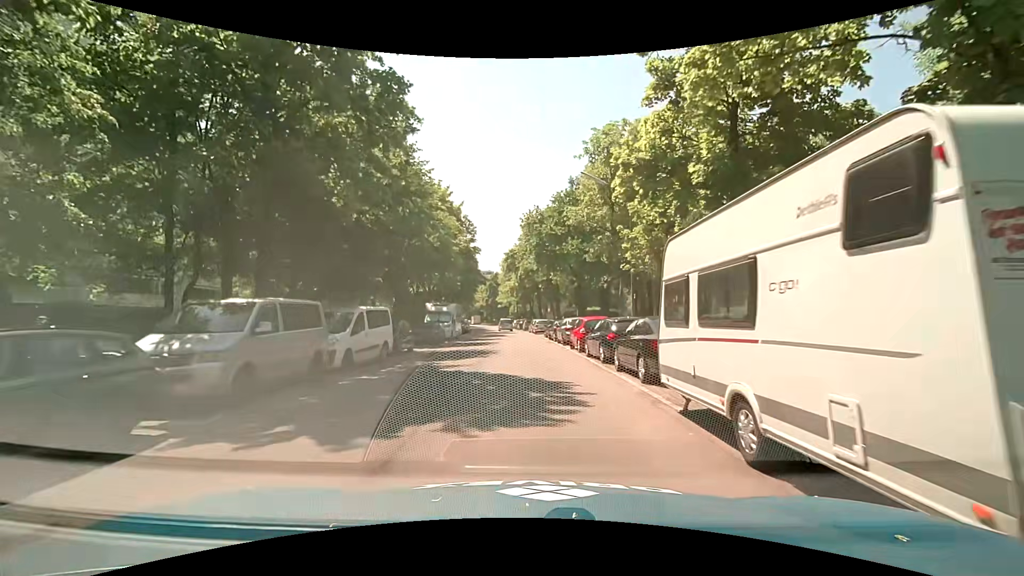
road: residential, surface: asphalt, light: Day
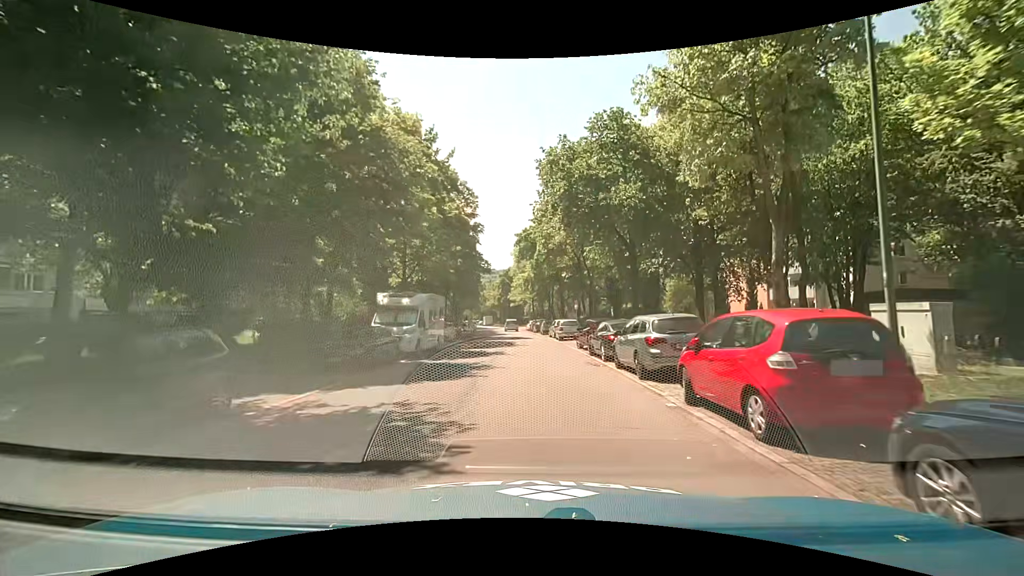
(0.0, +15.6) m; -2°
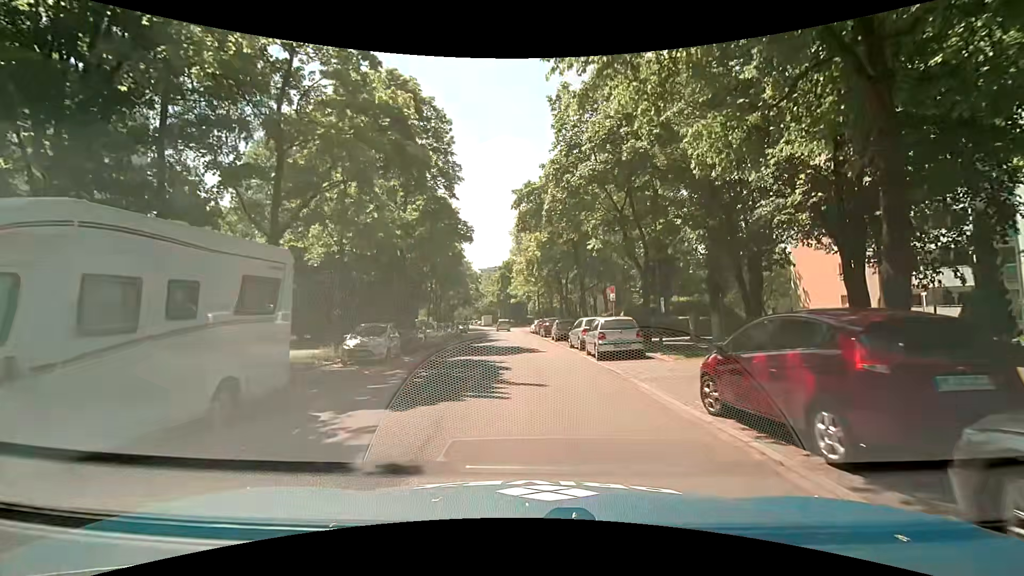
(+0.3, +17.6) m; +1°
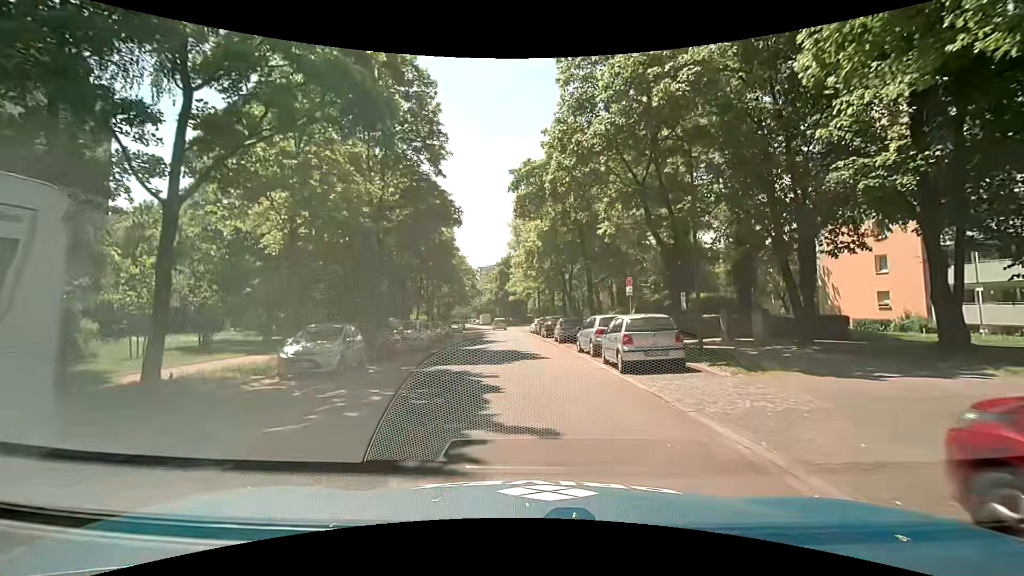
(0.0, +4.5) m; 0°
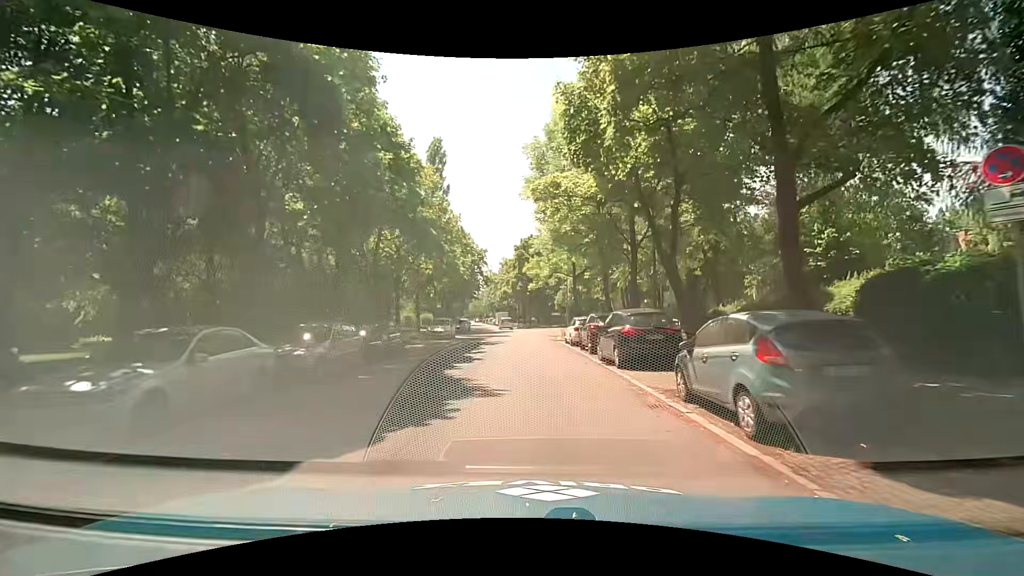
(-0.7, +23.0) m; -4°
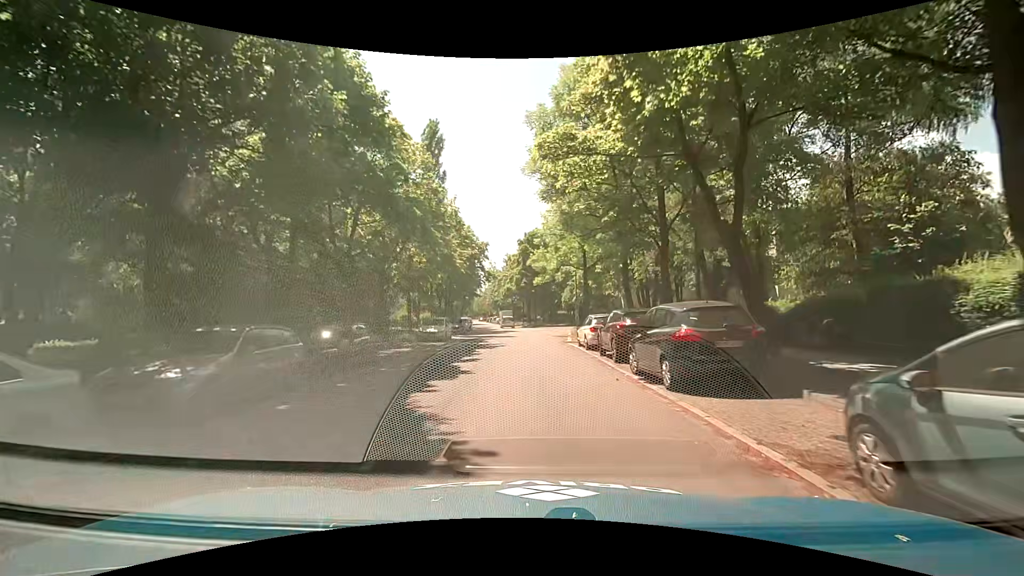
(0.0, +4.5) m; +1°
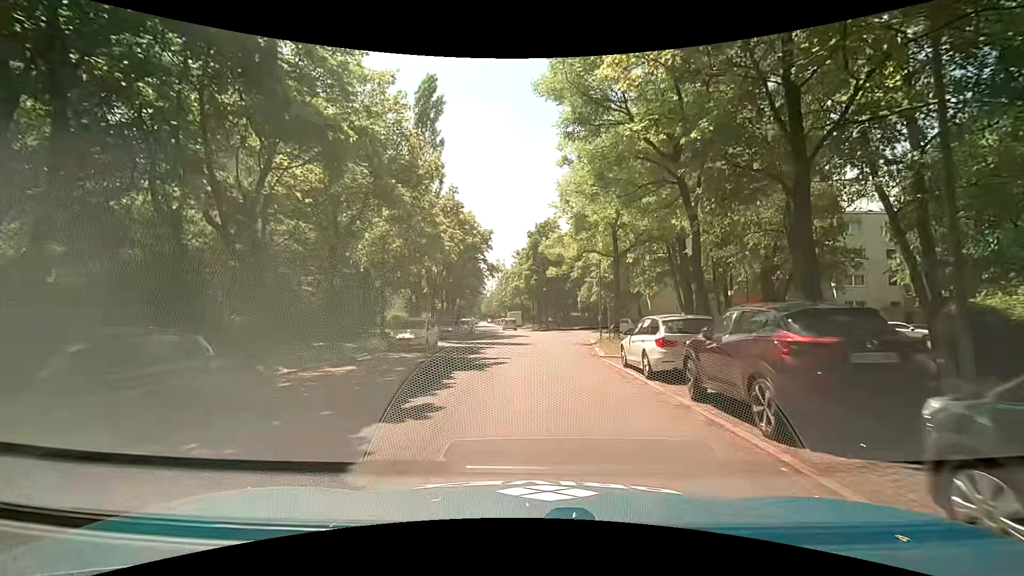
(-0.2, +8.9) m; -2°
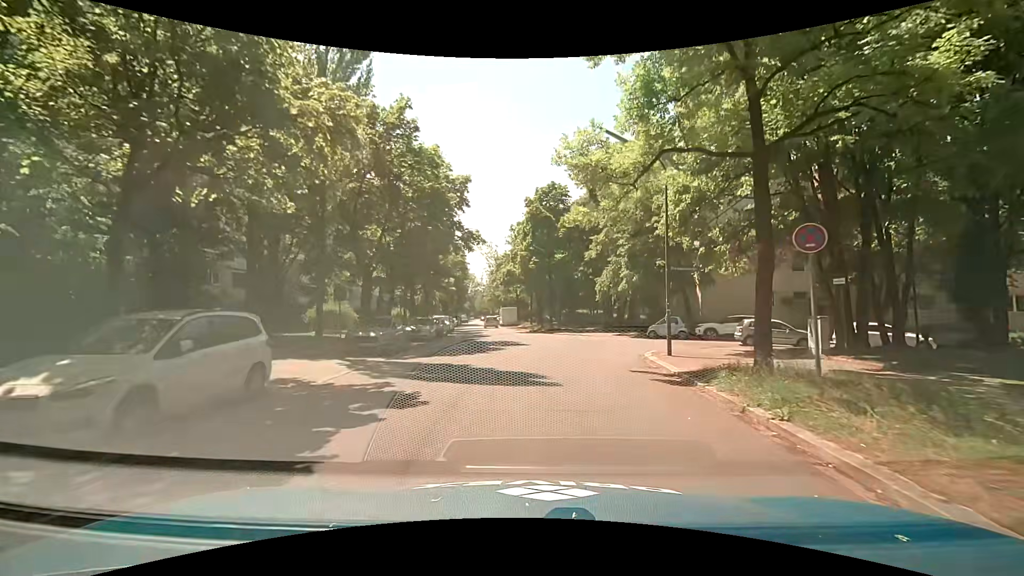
(-0.1, +17.3) m; 0°
(0, +10) (0, +20) (0, +30) (-1, +40) (-2, +50) (-4, +60) (-5, +70) (-7, +80) (-8, +89) (-9, +99) m
